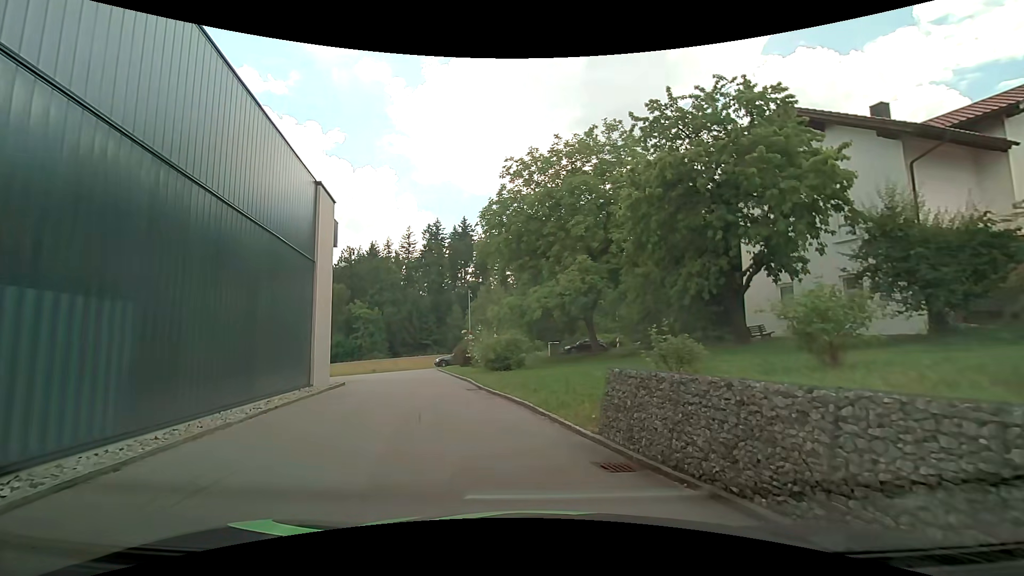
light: Day
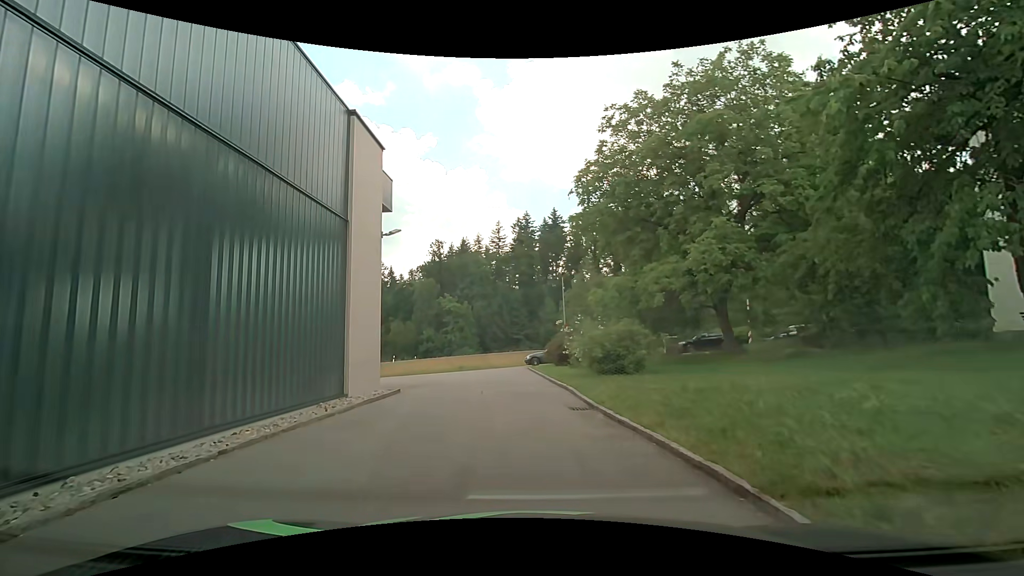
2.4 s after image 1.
(-0.6, +6.3) m; -9°
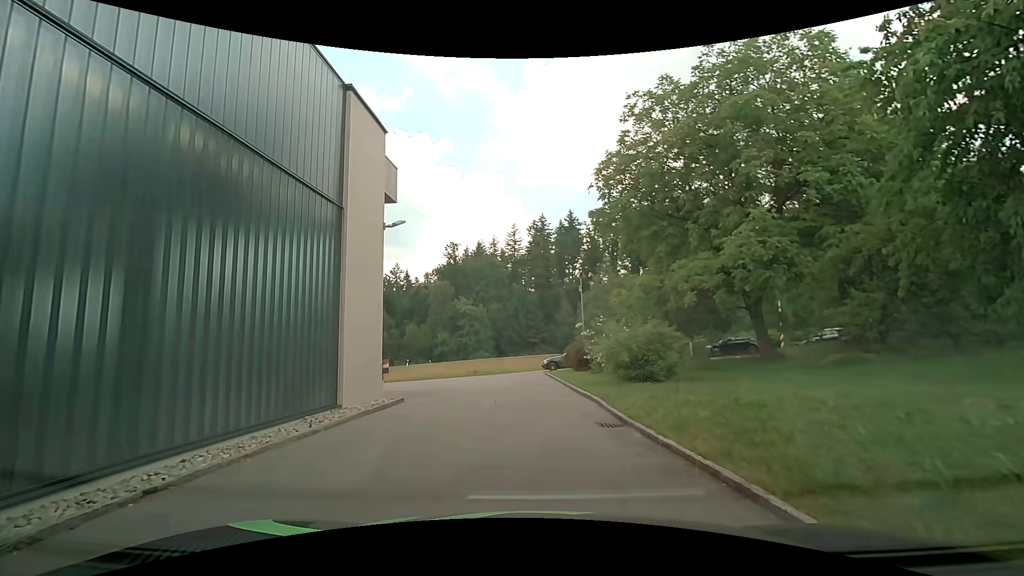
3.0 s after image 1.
(0.0, +1.6) m; -1°
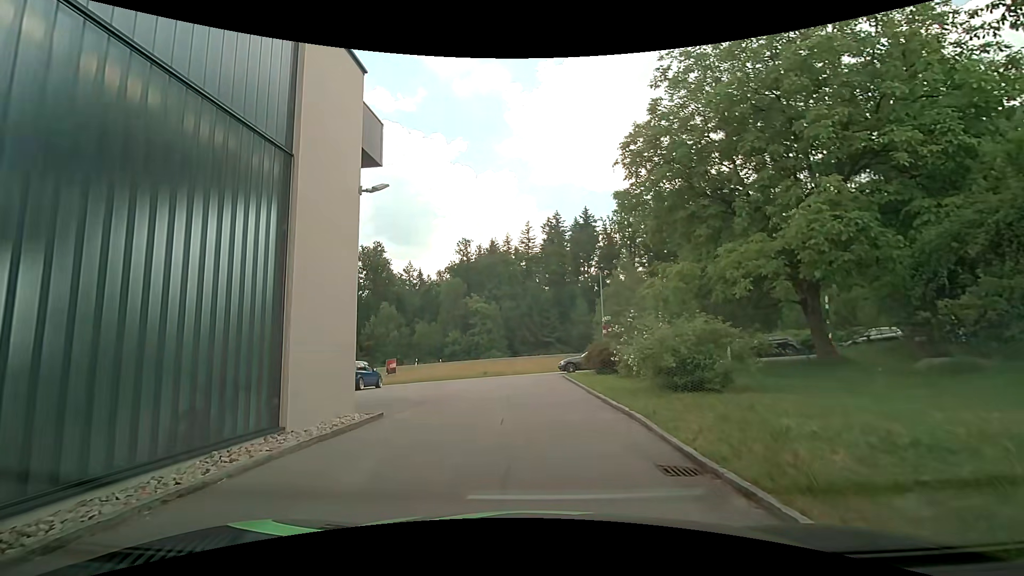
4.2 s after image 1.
(-0.1, +3.2) m; -3°
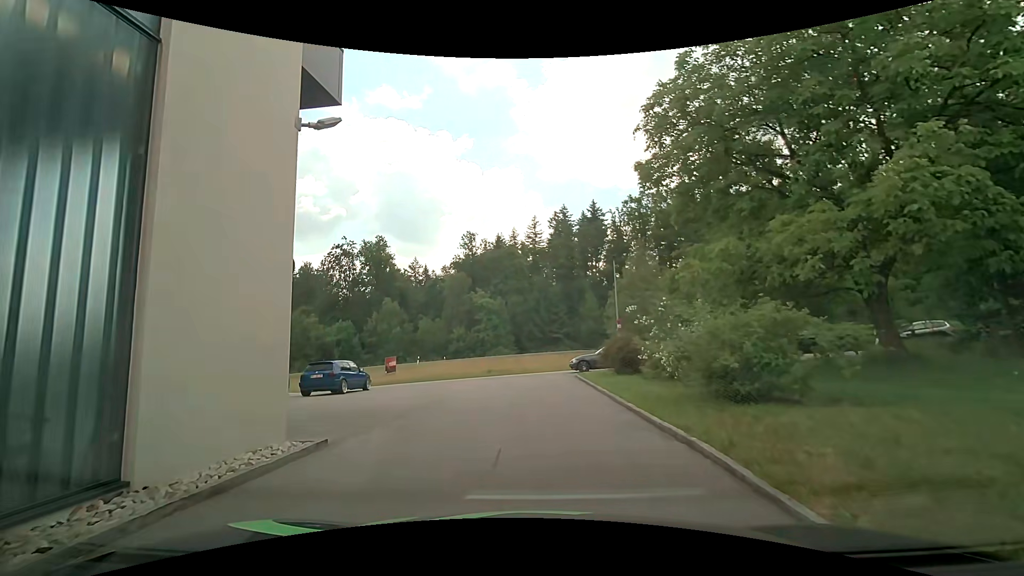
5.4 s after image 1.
(0.0, +3.2) m; +1°
